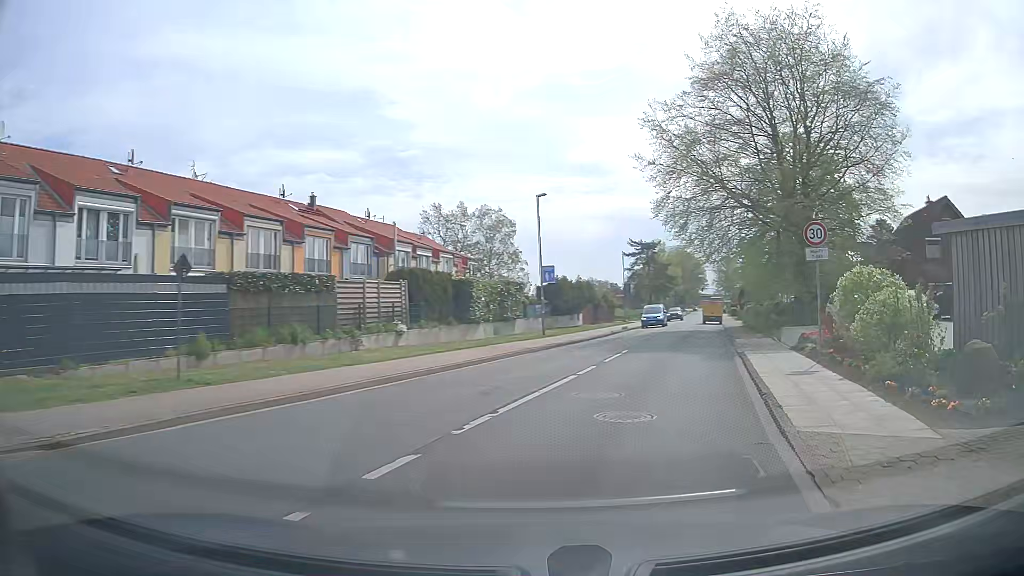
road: unclassified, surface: asphalt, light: Day
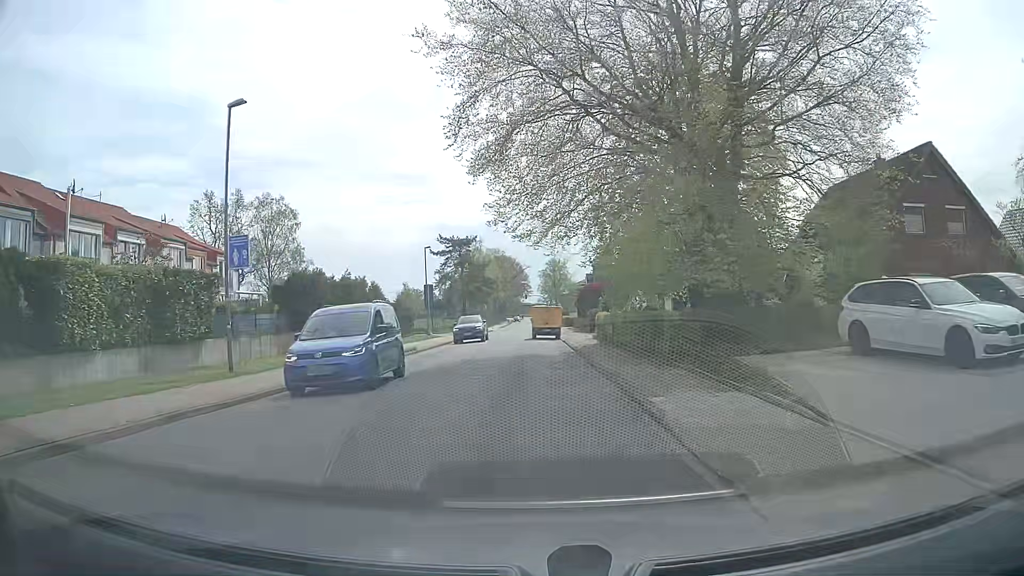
(+3.8, +17.9) m; +16°
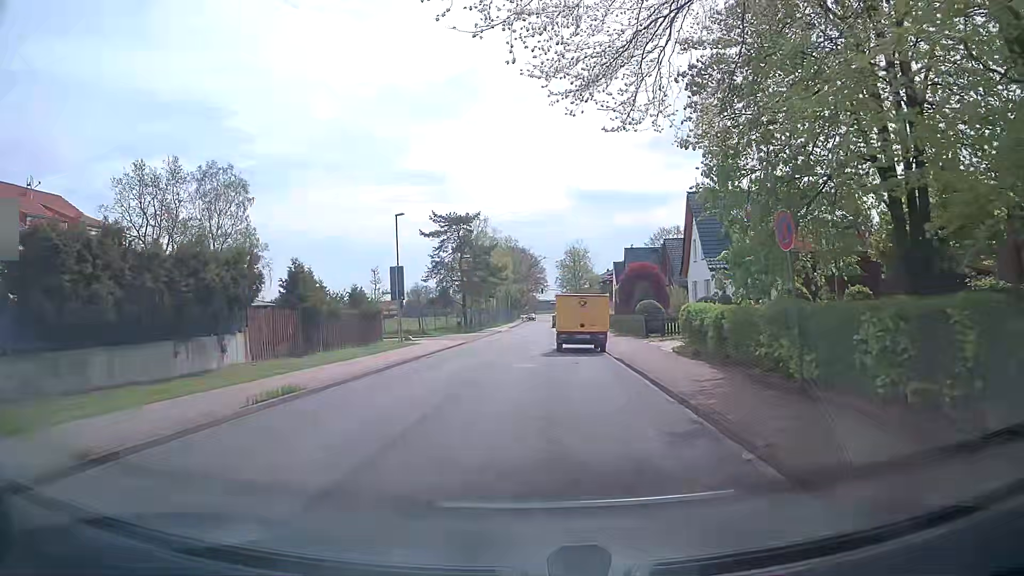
(-0.2, +18.4) m; 0°
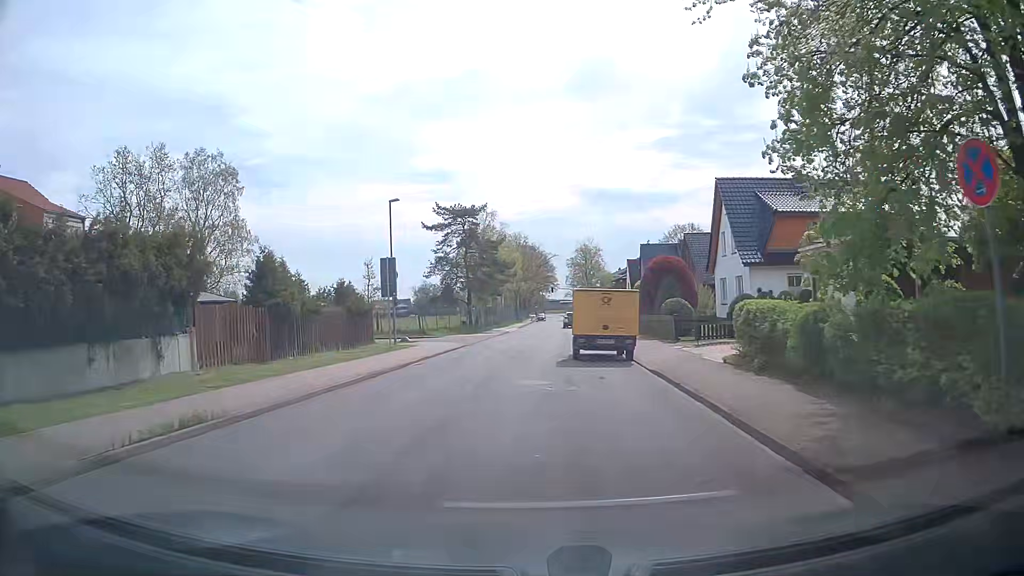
(-0.1, +4.6) m; -2°
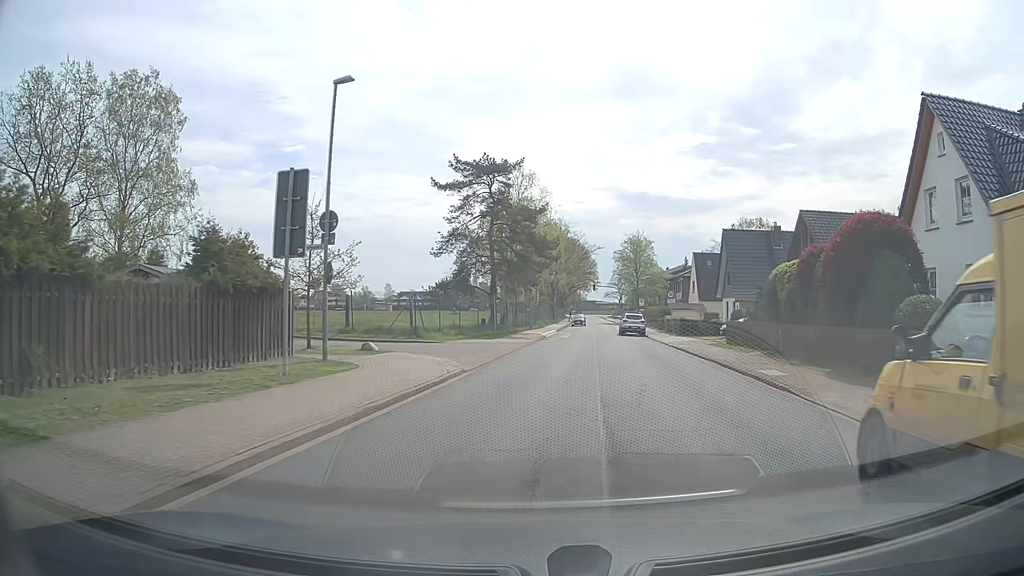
(-0.9, +18.1) m; -2°
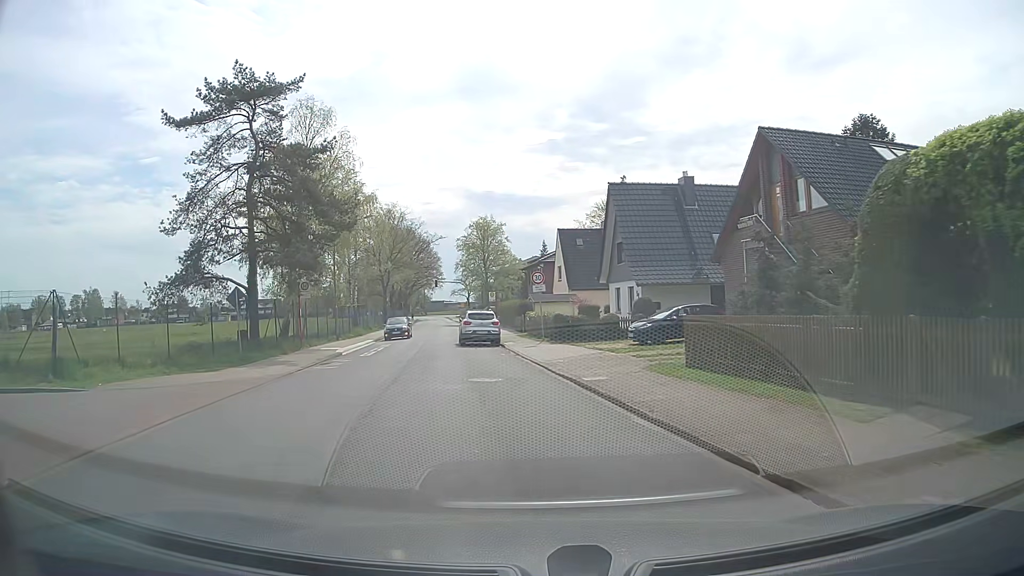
(+2.3, +17.7) m; +12°
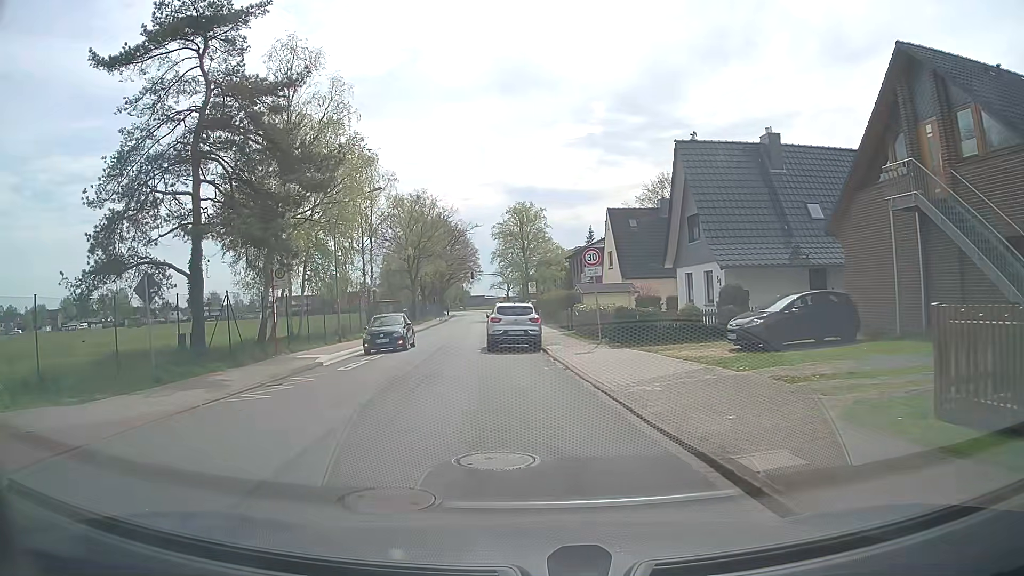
(-0.2, +8.2) m; -4°
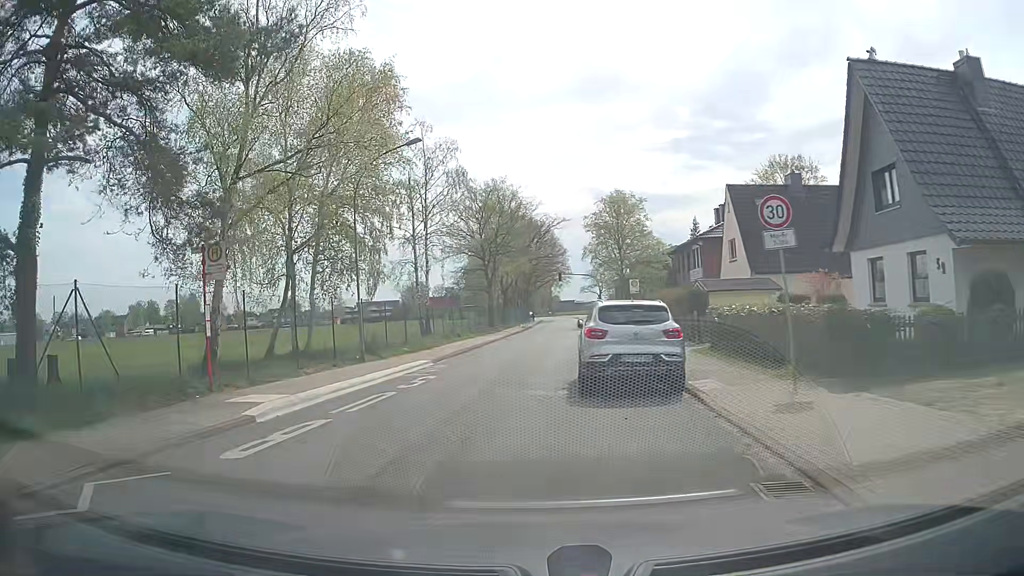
(-0.5, +11.0) m; -8°
(-1, +10) (-1, +20) (+1, +30) (+2, +40) (+3, +50) (+4, +60) (+5, +69) (+6, +79) (+6, +89) (+7, +99) m
